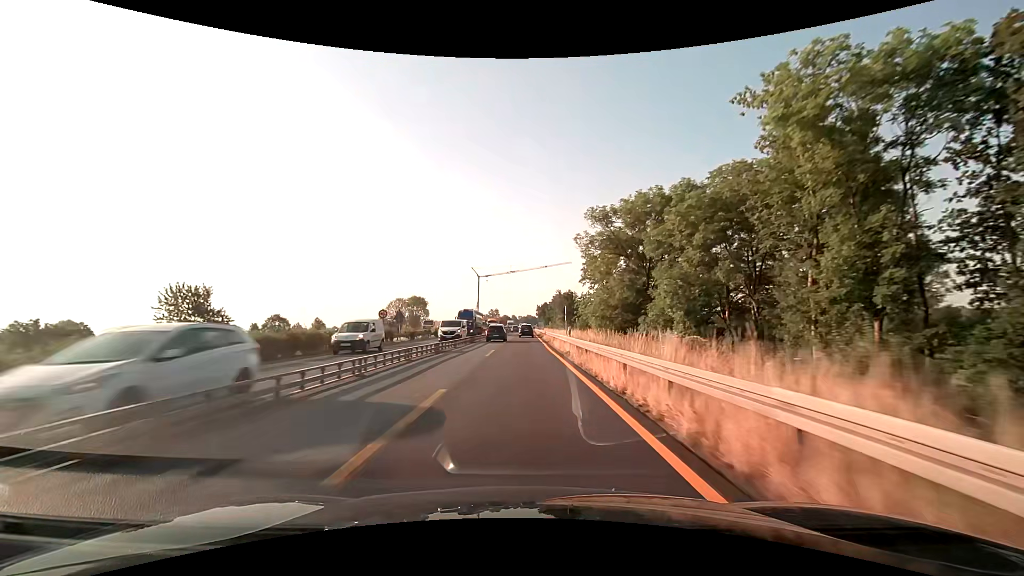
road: motorway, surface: asphalt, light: Day
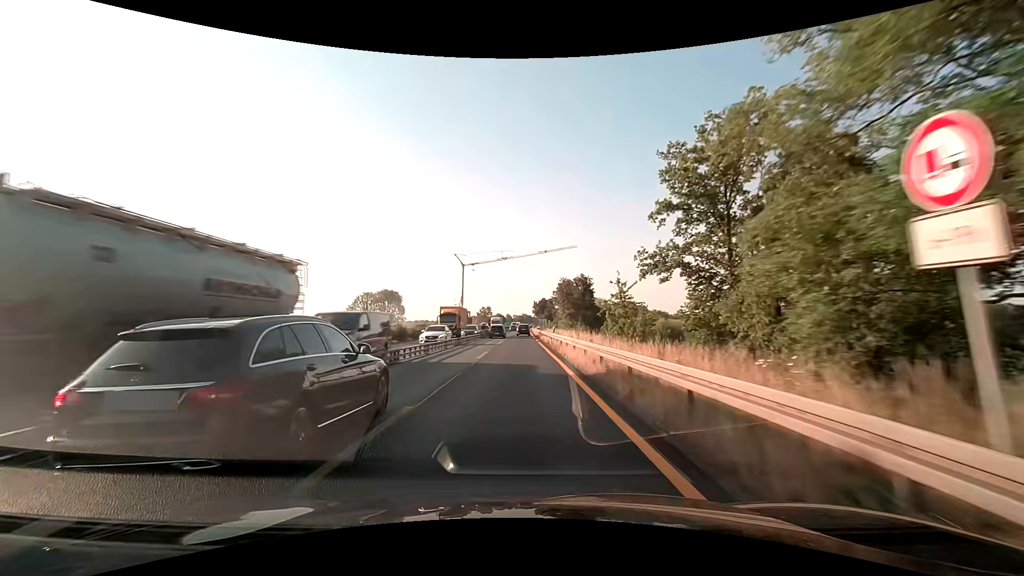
(+0.2, +37.7) m; +1°
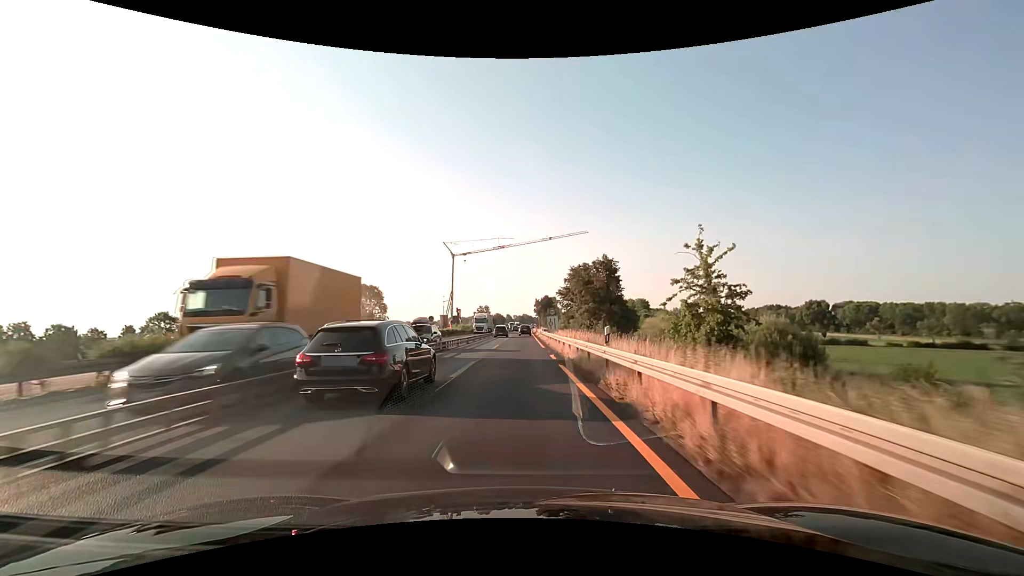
(0.0, +25.1) m; 0°
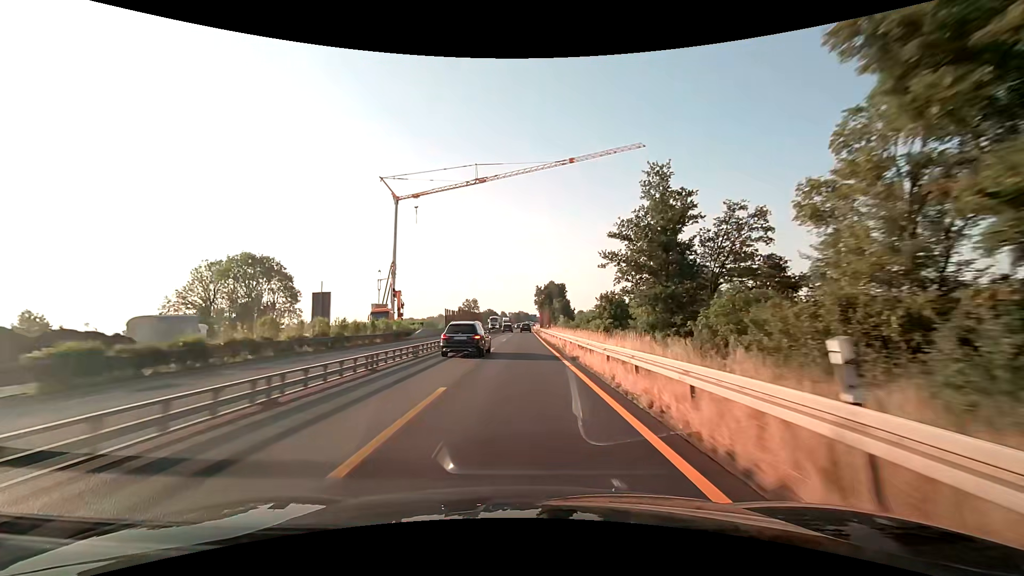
(+0.1, +62.7) m; +1°
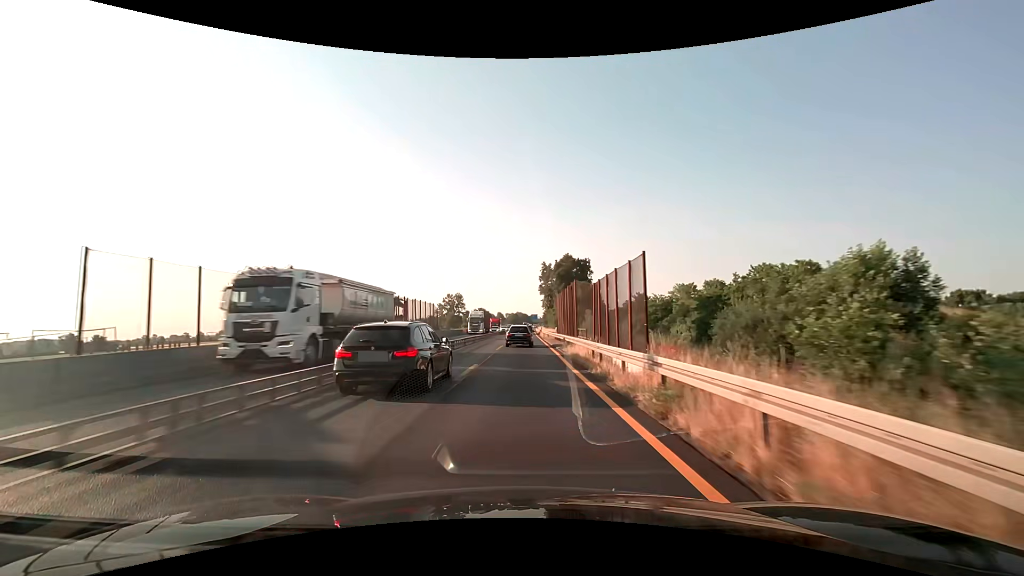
(+0.1, +62.6) m; 0°
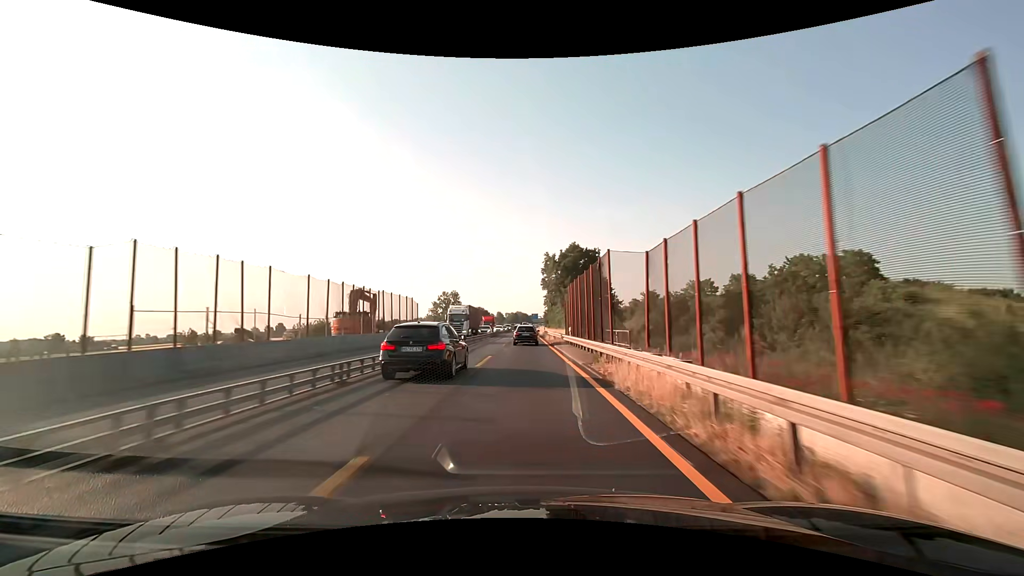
(0.0, +12.5) m; 0°
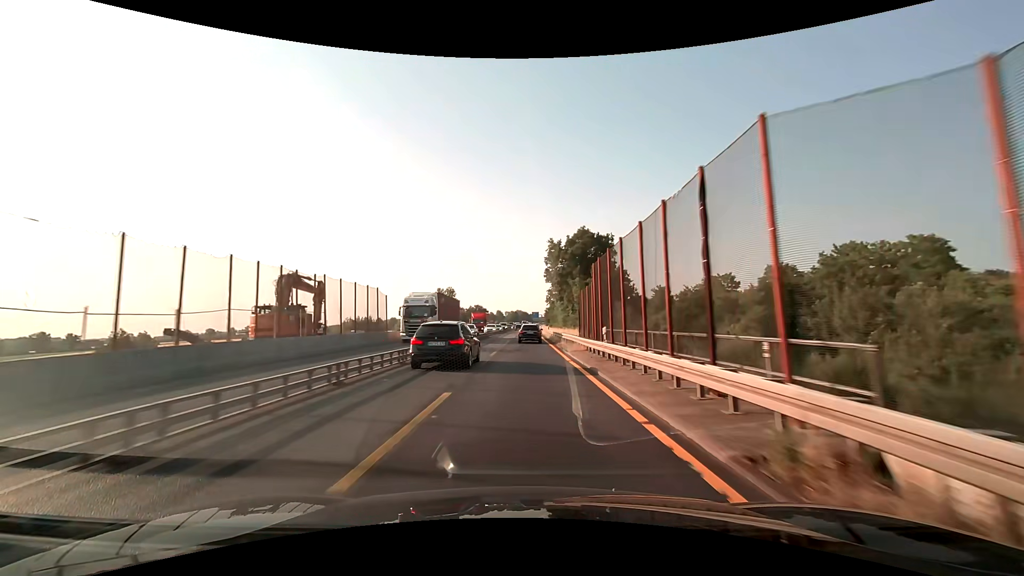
(+0.1, +12.5) m; 0°
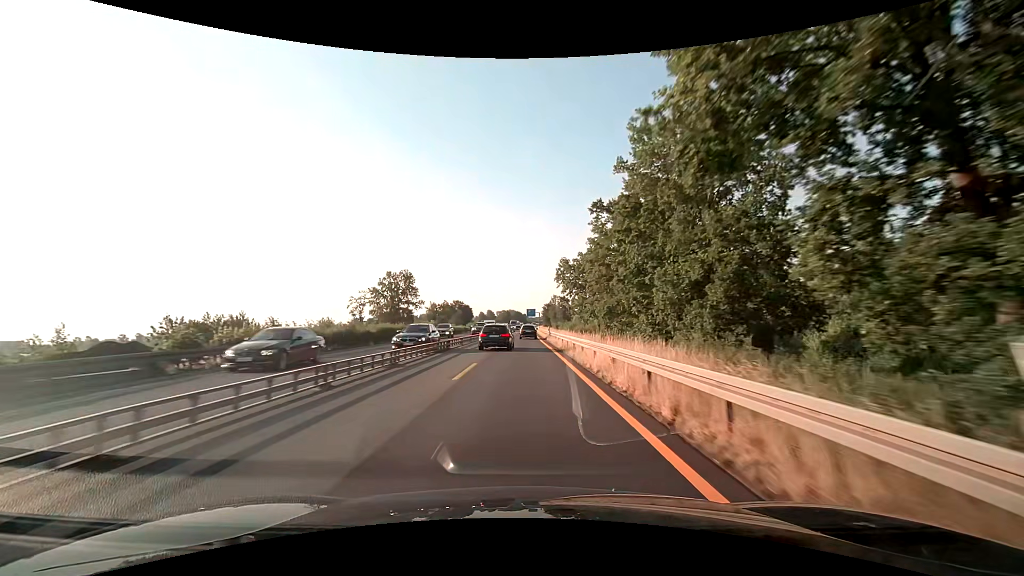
(+0.7, +62.6) m; 0°
(0, +10) (0, +20) (0, +30) (0, +40) (0, +50) (+1, +60) (+1, +70) (+1, +80) (+1, +90) (+1, +100) m
